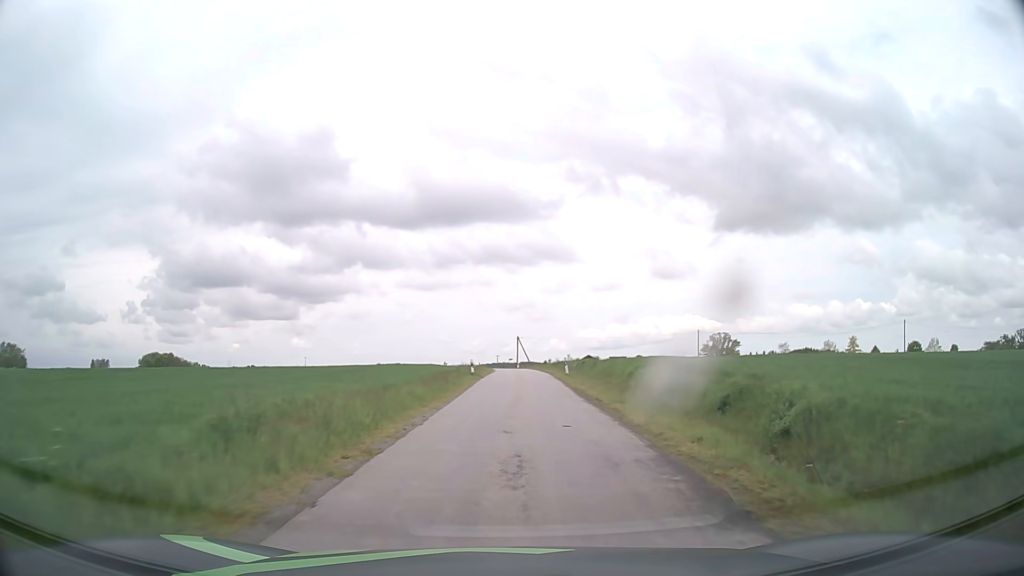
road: unclassified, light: Day
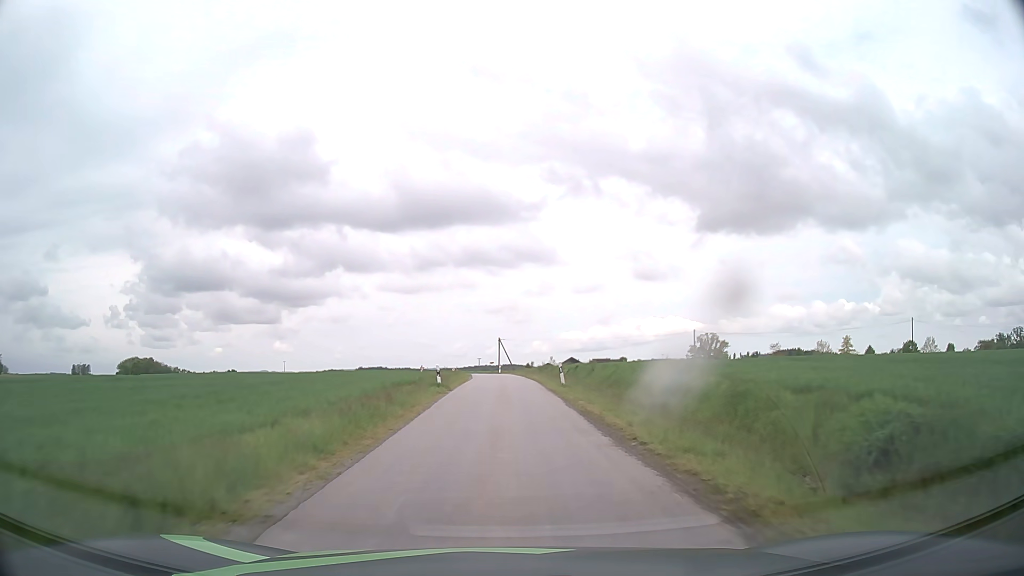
(+0.2, +8.3) m; +2°
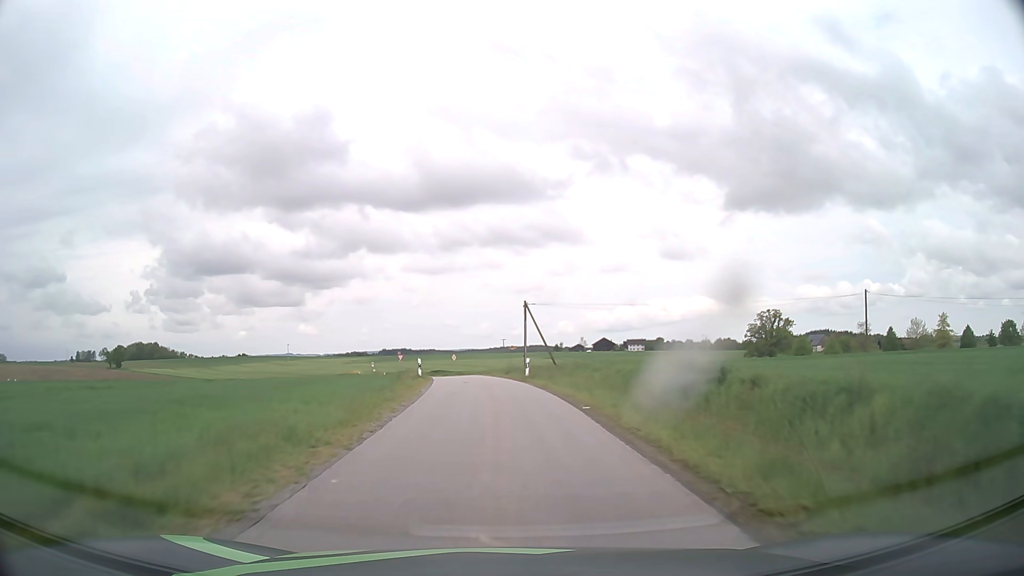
(-0.4, +46.2) m; -2°
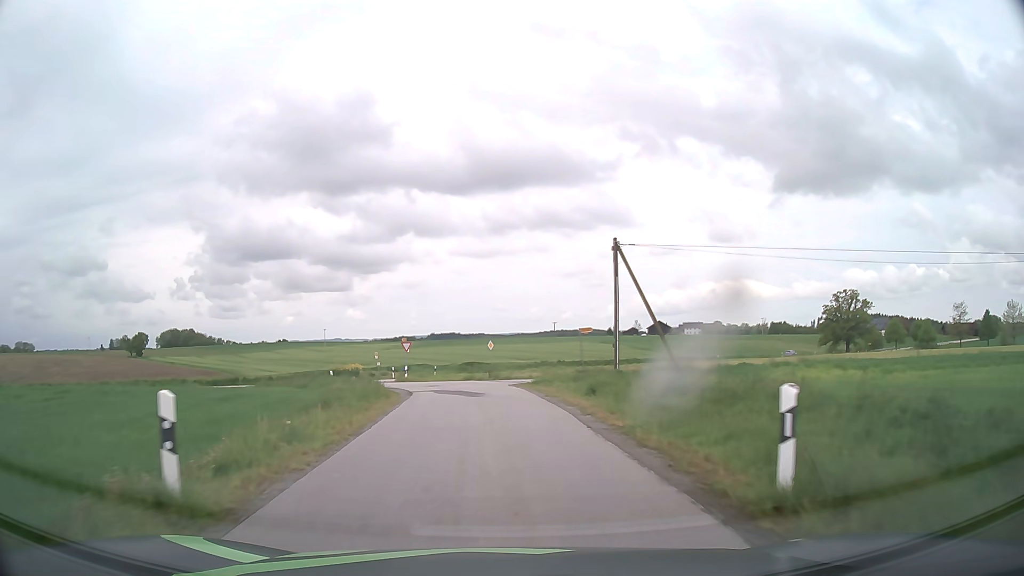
(-0.8, +25.5) m; -4°
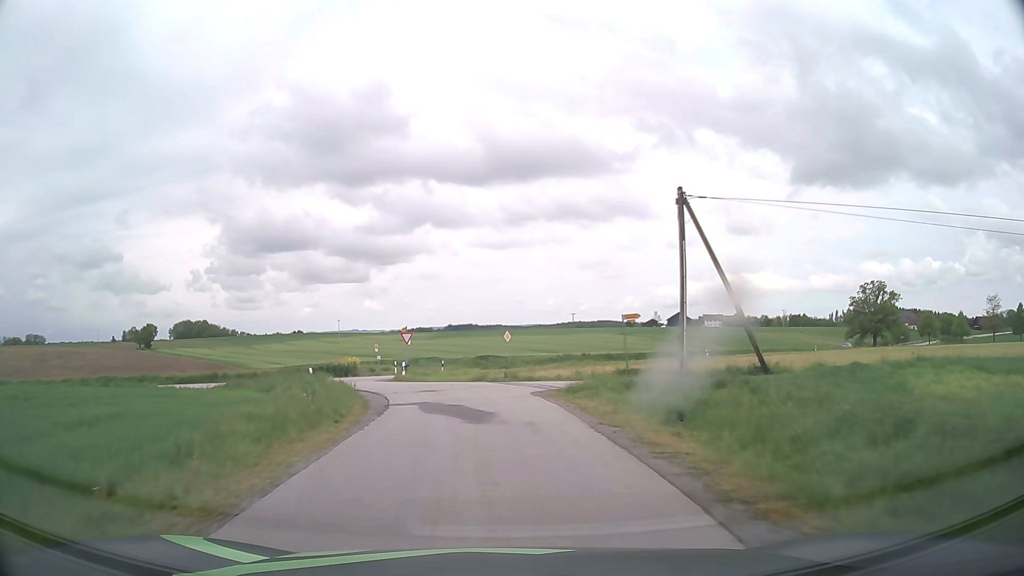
(-0.1, +7.7) m; -1°
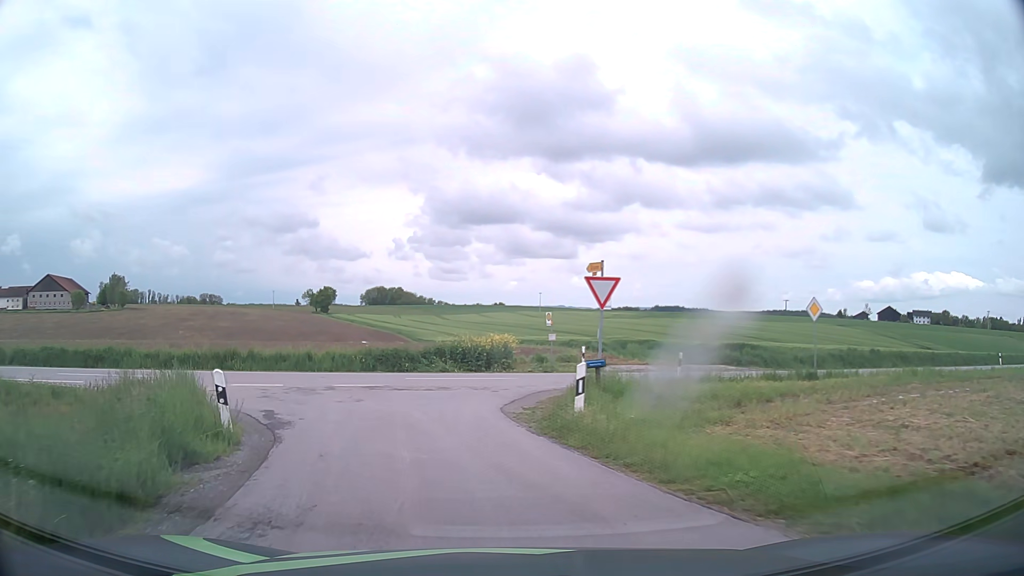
(-2.9, +24.4) m; -18°
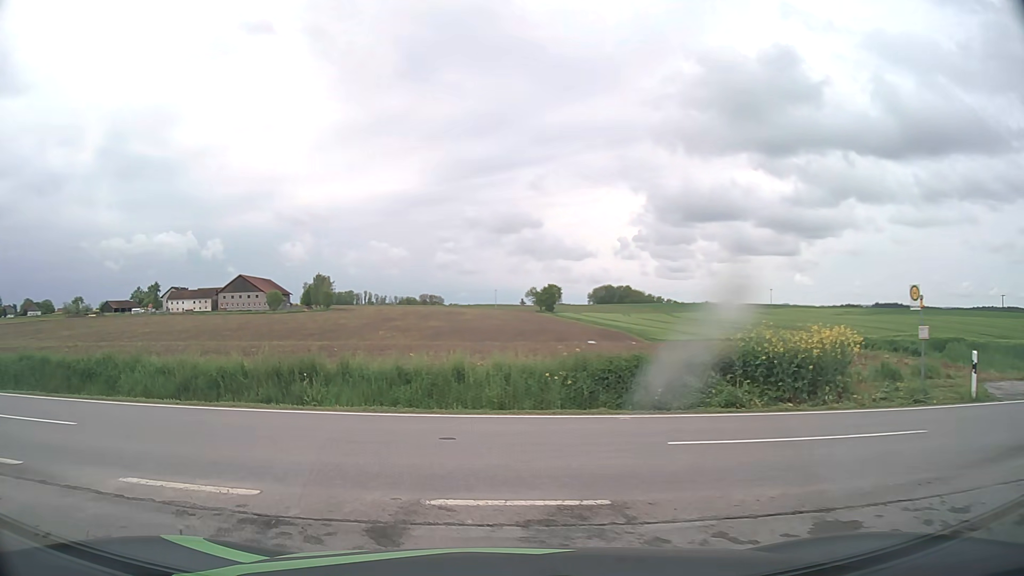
(-1.7, +13.2) m; -18°
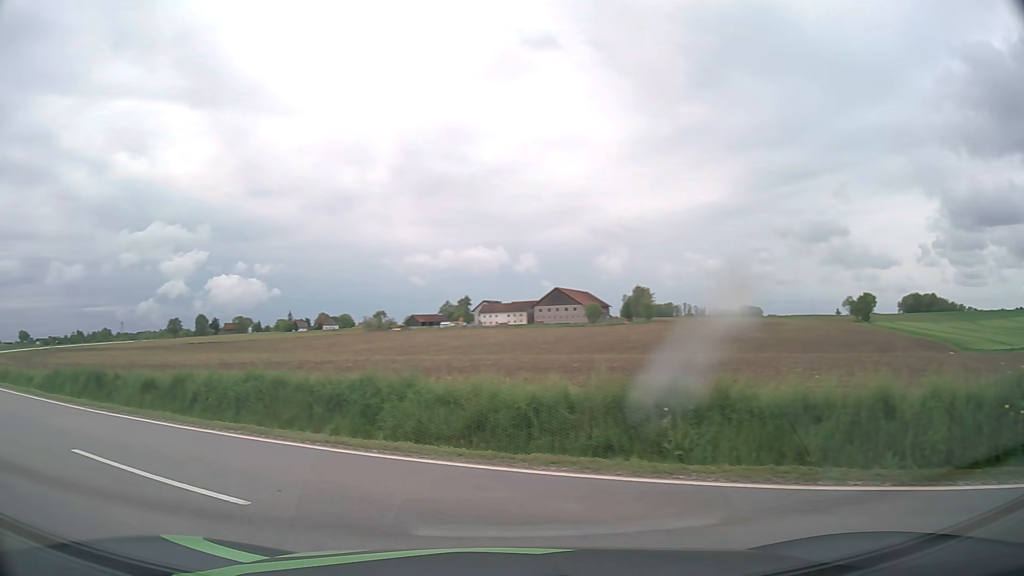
(-1.1, +4.7) m; -28°
(-4, +9) (-12, +15) (-21, +20) (-29, +25) (-37, +31) (-46, +37) (-53, +43) (-61, +49) (-69, +56) (-76, +63) m
